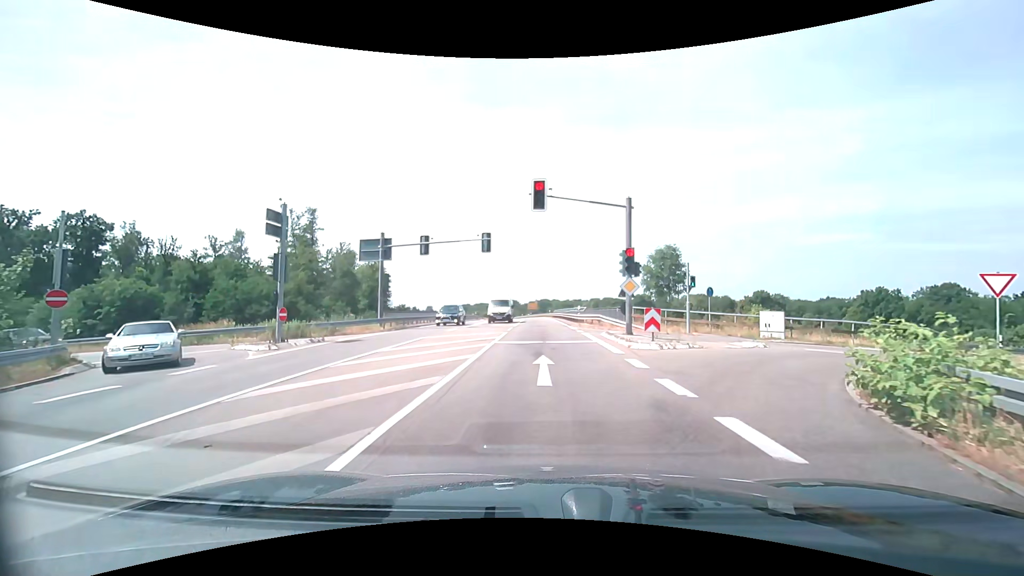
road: secondary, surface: asphalt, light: Day
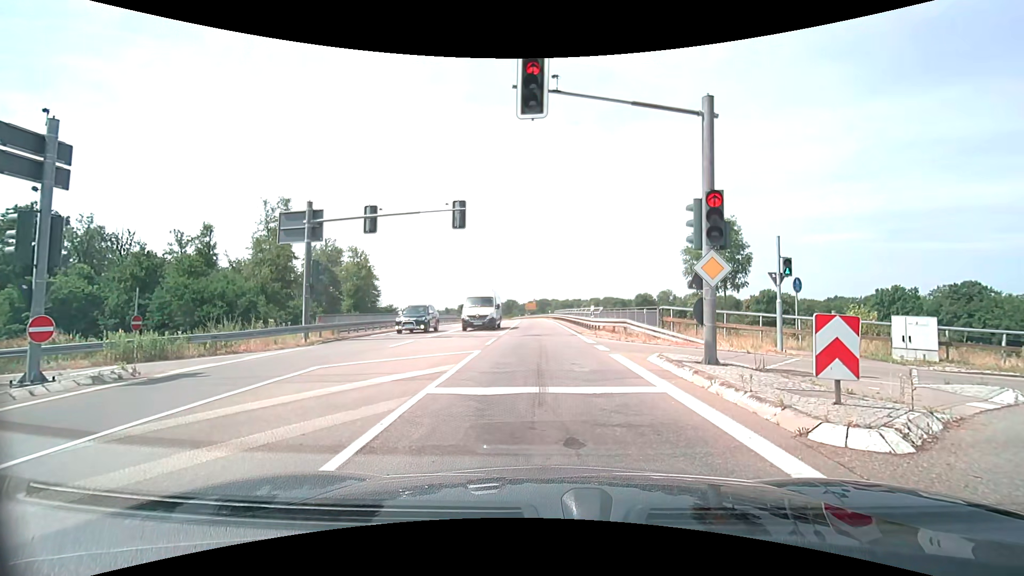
(0.0, +9.8) m; 0°
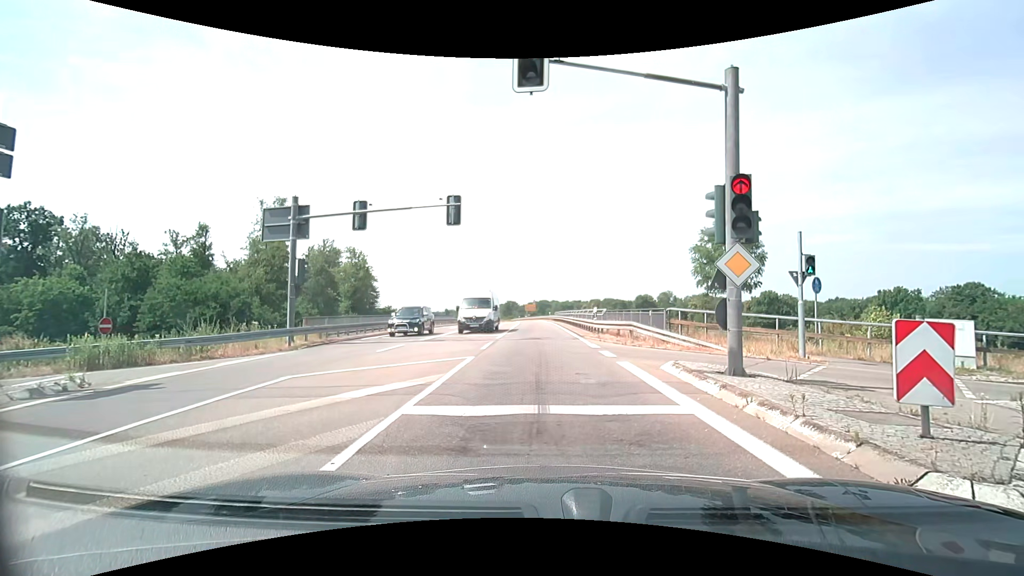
(0.0, +1.3) m; +1°
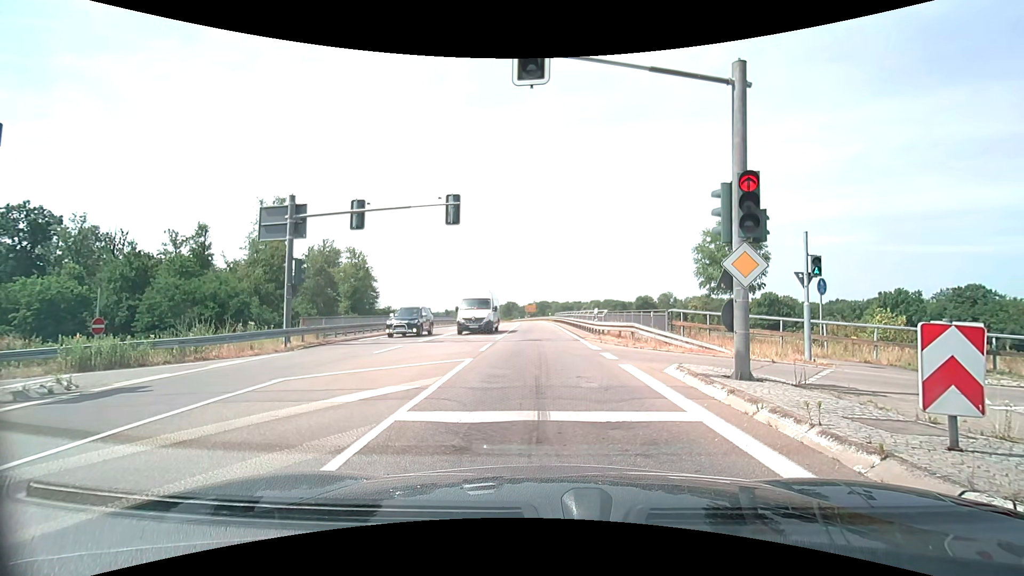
(0.0, +0.3) m; 0°
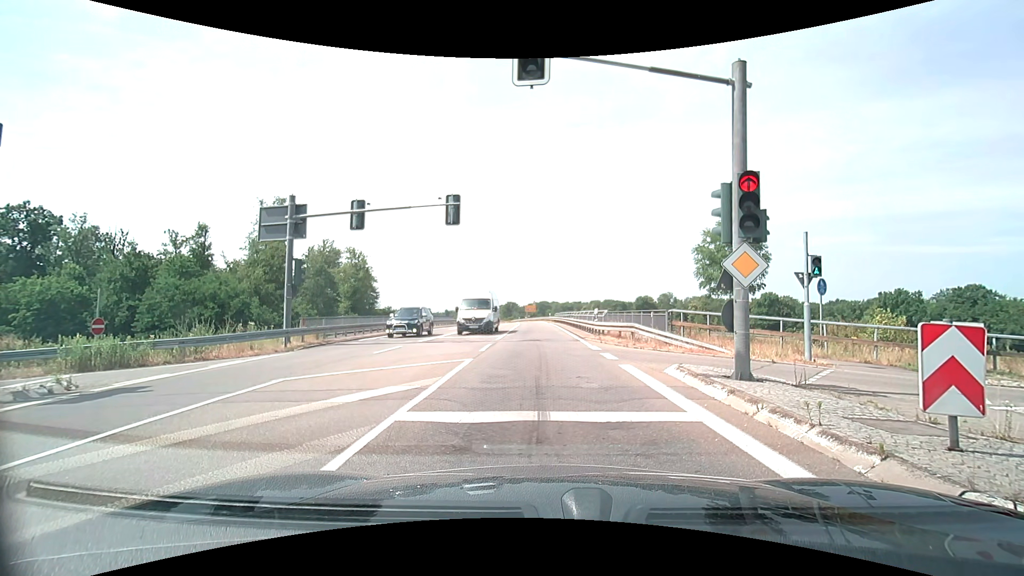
(0.0, 0.0) m; 0°
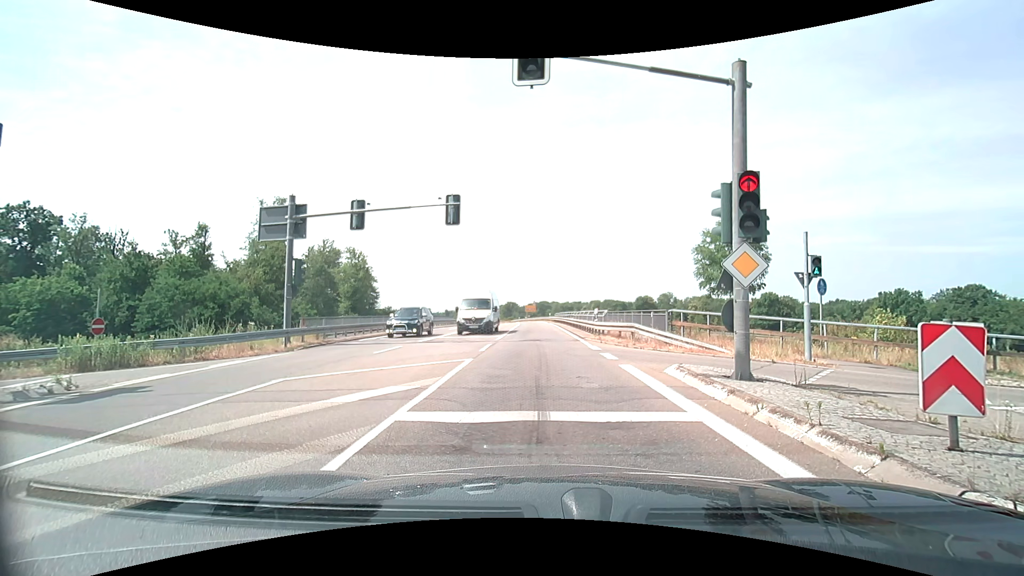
(0.0, 0.0) m; 0°
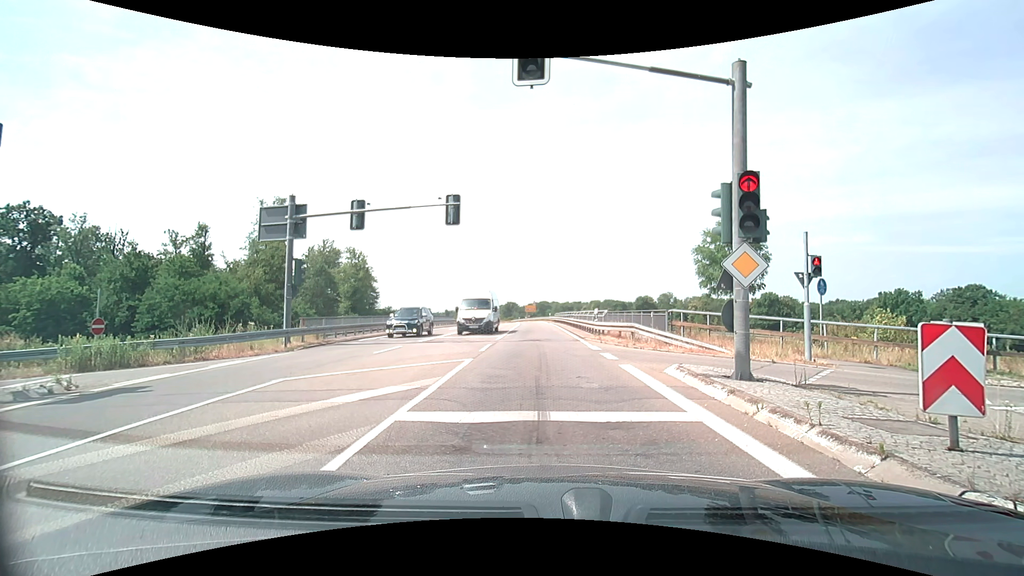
(0.0, 0.0) m; 0°
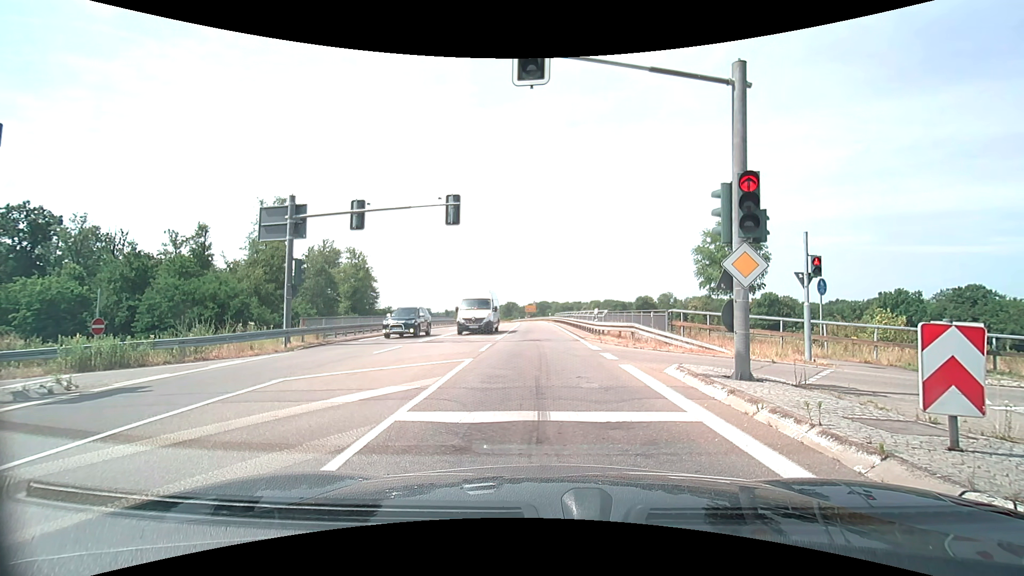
(0.0, 0.0) m; 0°
(0, +10) (0, +20) (-1, +30) (-1, +40) (-1, +50) (-2, +60) (-2, +70) (-3, +80) (-4, +90) (-5, +100) m
